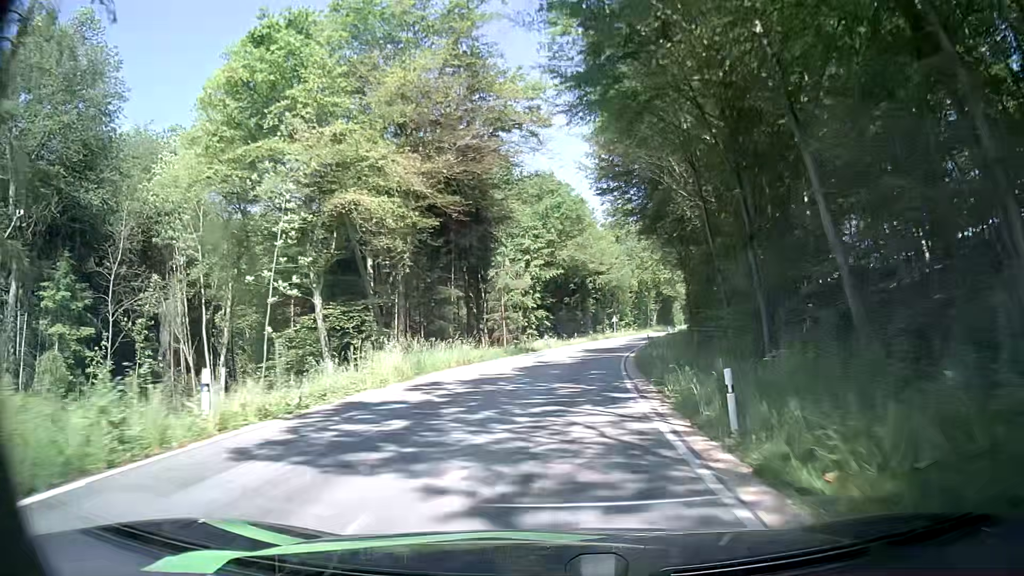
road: tertiary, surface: asphalt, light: Day
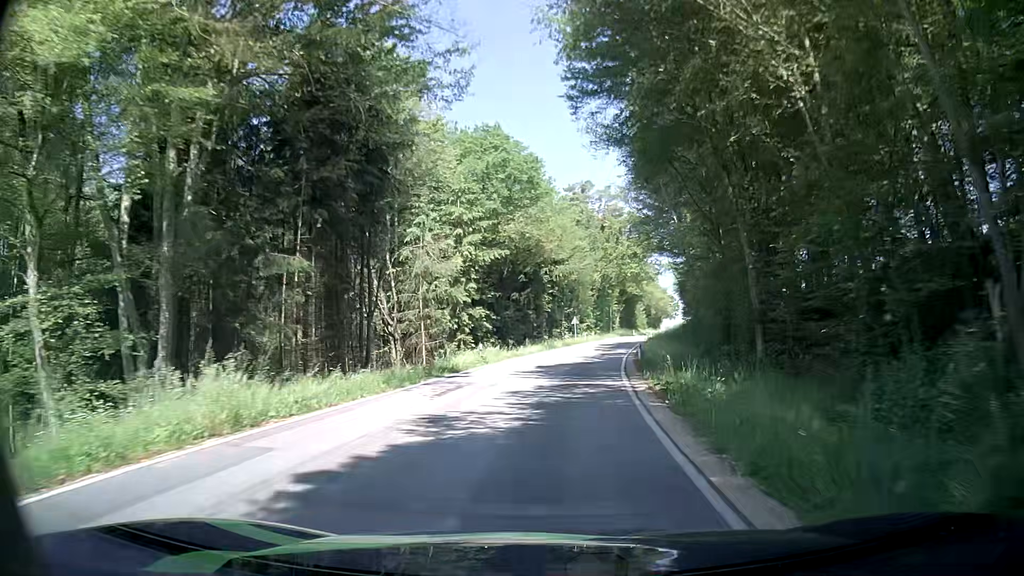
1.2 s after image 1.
(+0.6, +16.3) m; +4°
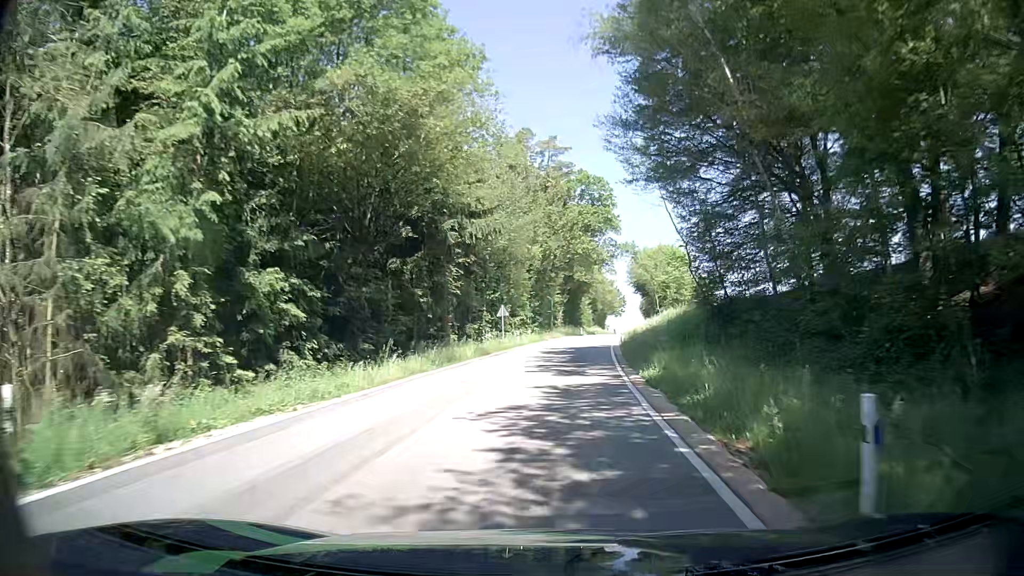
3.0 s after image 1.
(+1.5, +25.1) m; +6°
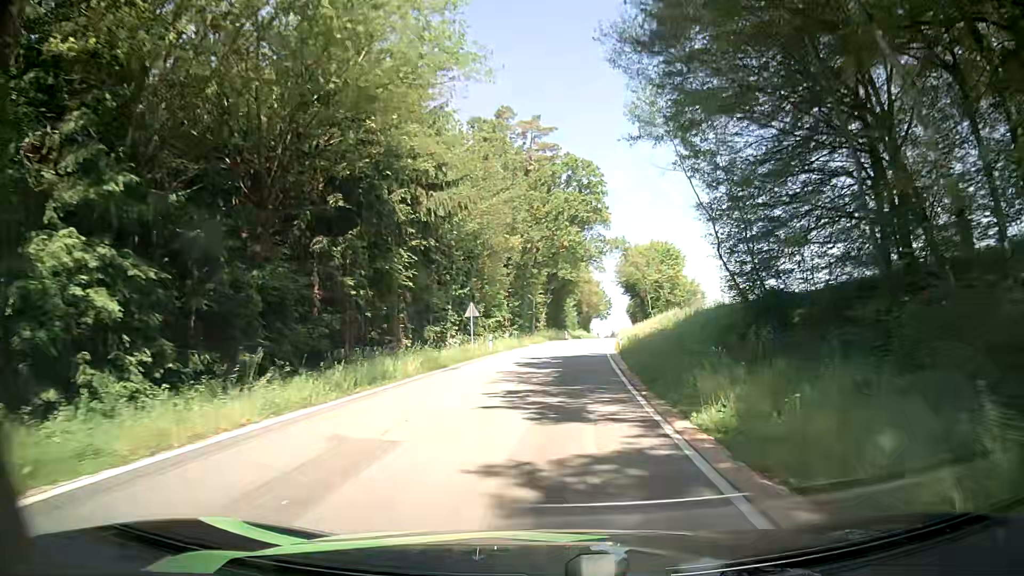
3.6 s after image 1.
(+0.2, +8.6) m; +2°
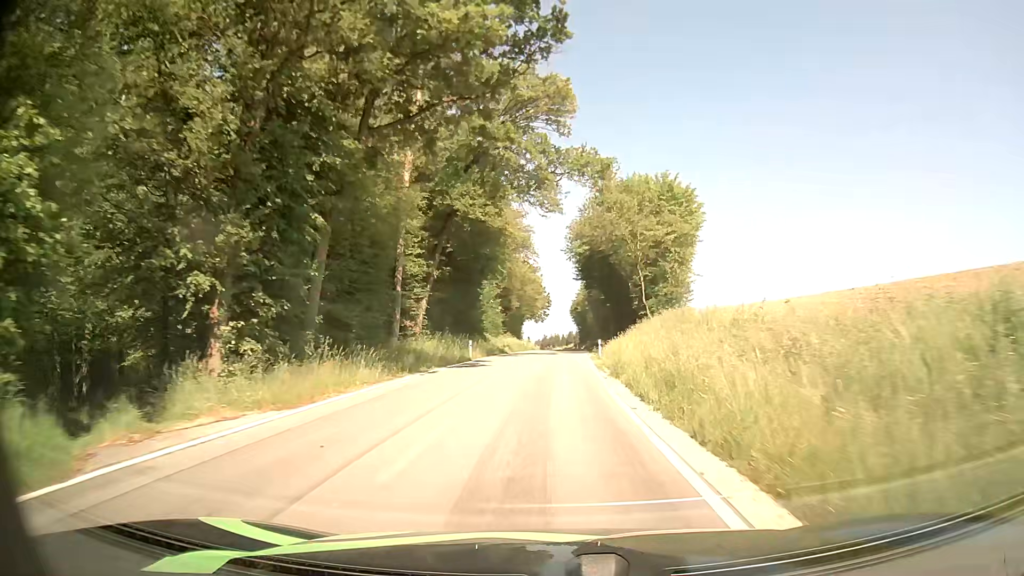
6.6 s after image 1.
(+2.4, +43.8) m; +6°
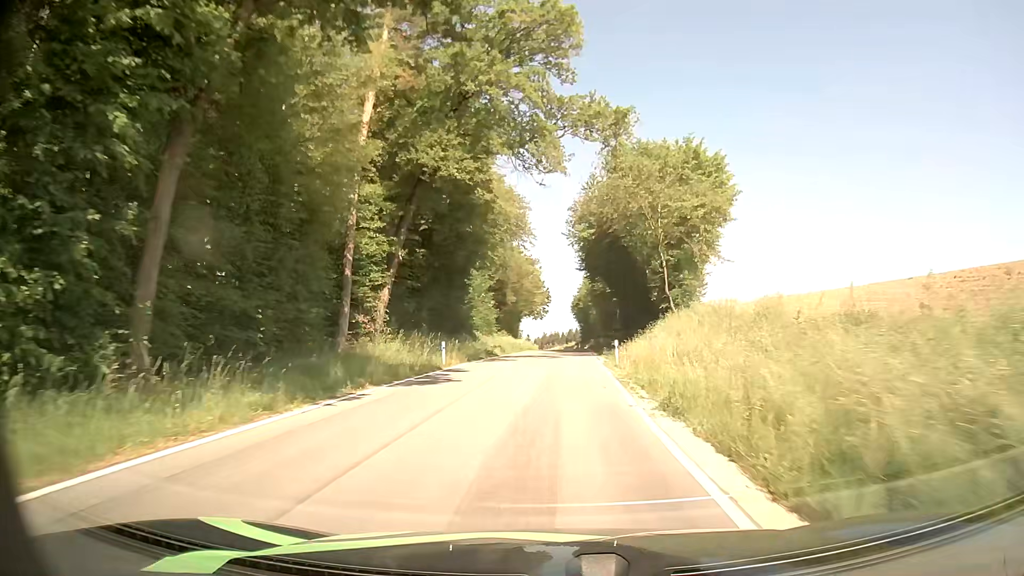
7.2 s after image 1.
(+0.1, +8.9) m; 0°
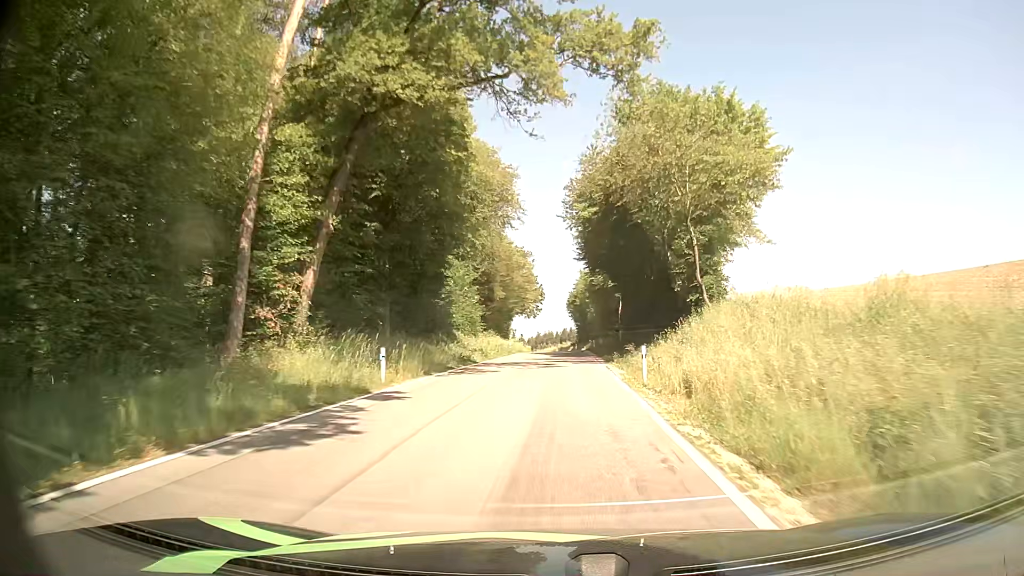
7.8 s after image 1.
(+0.1, +9.0) m; +1°
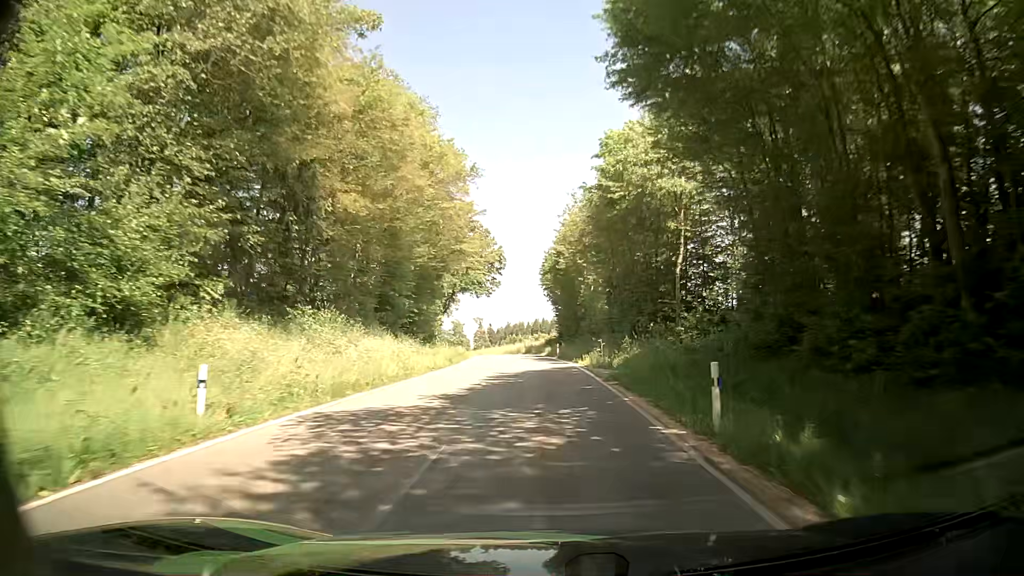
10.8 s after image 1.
(+0.8, +46.1) m; +2°
(0, +10) (0, +20) (-1, +30) (-1, +40) (-2, +50) (-3, +60) (-4, +70) (-6, +80) (-8, +89) (-10, +99) m
